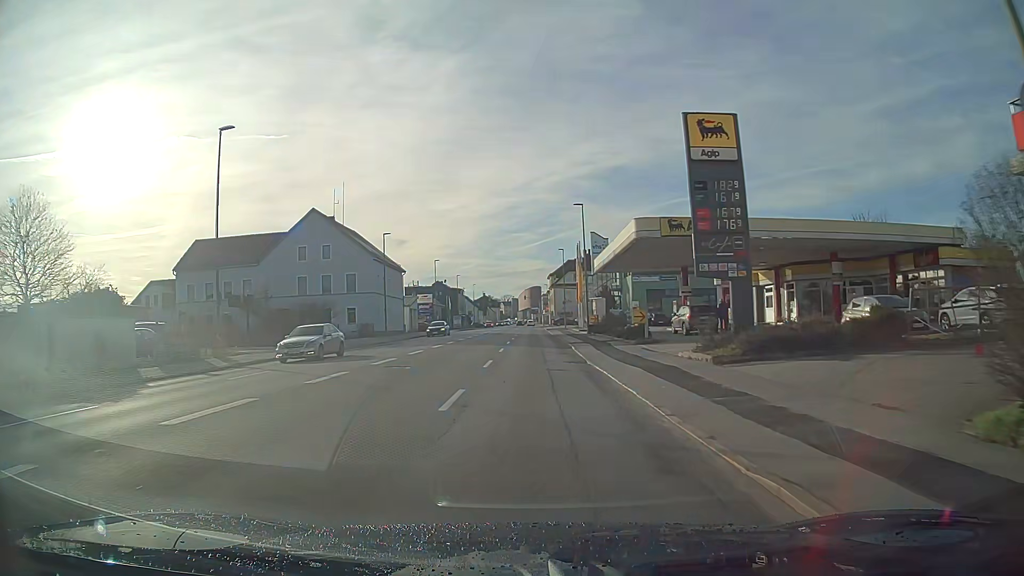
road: tertiary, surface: asphalt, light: Day
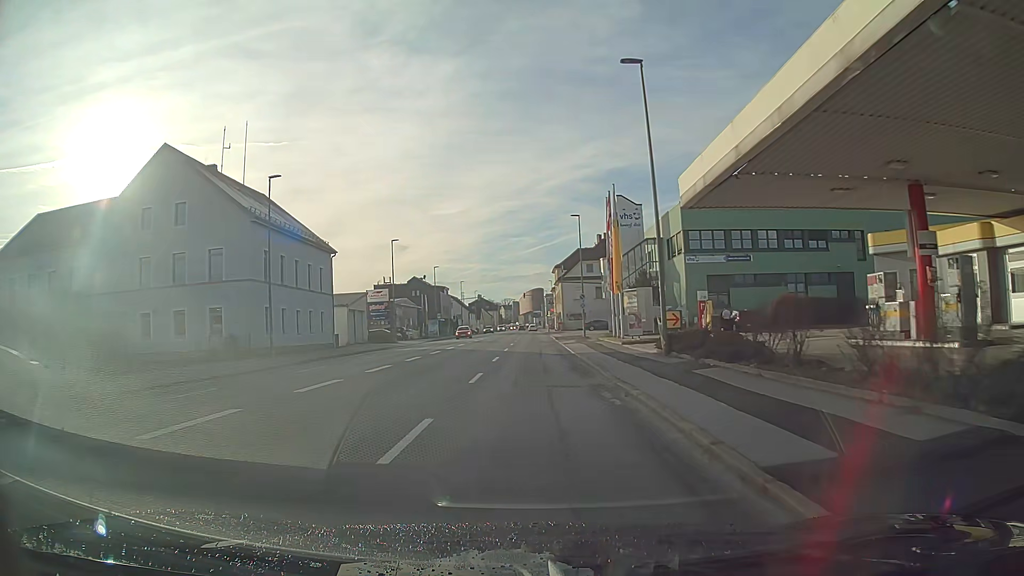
(0.0, +30.7) m; 0°
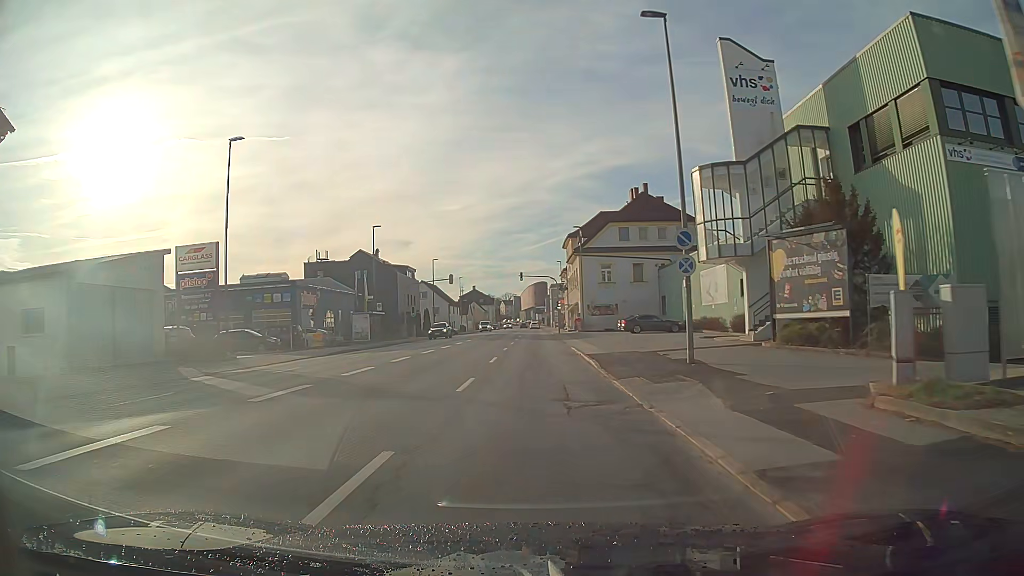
(0.0, +38.7) m; 0°
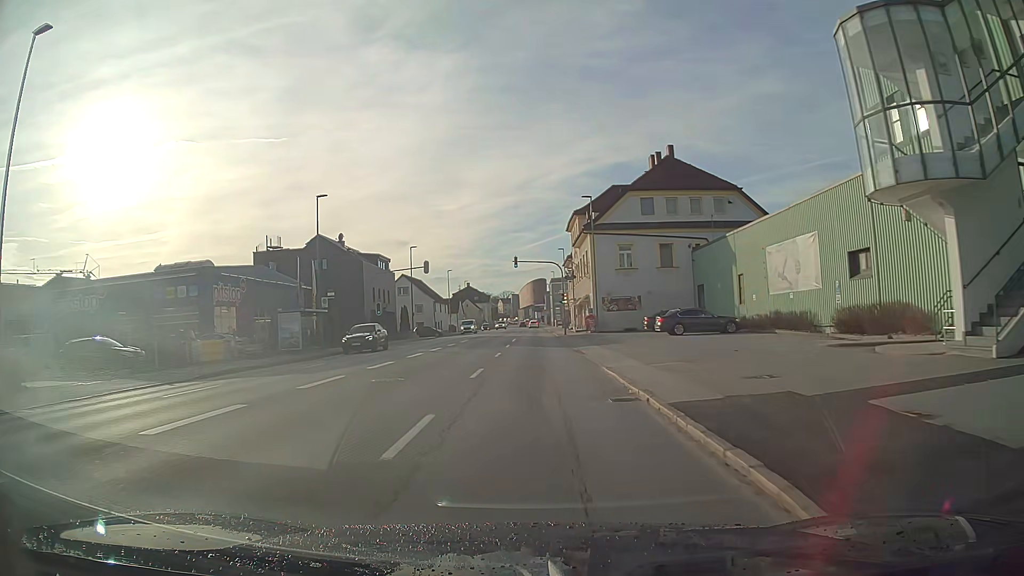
(0.0, +15.4) m; 0°
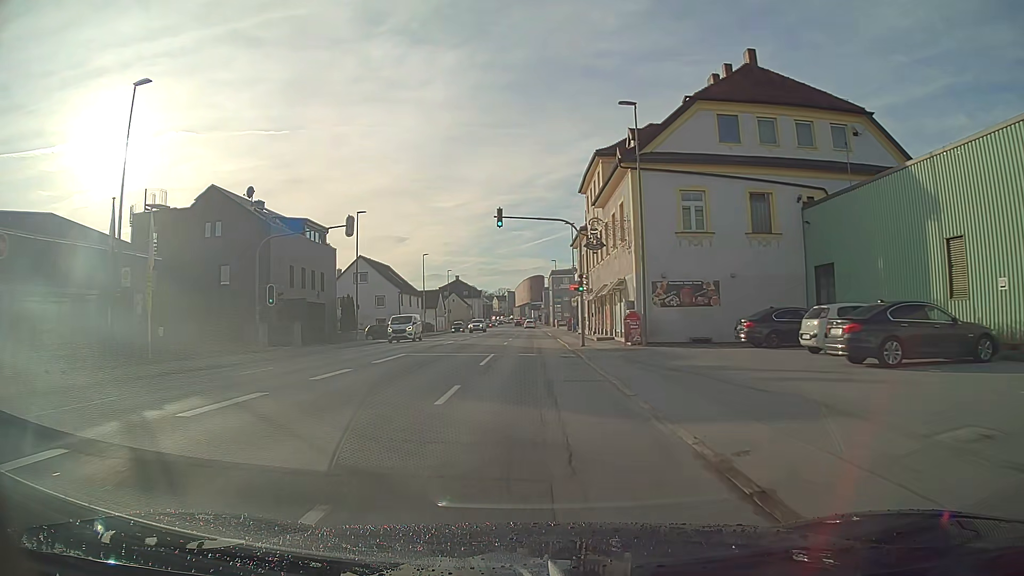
(+0.1, +23.0) m; +1°
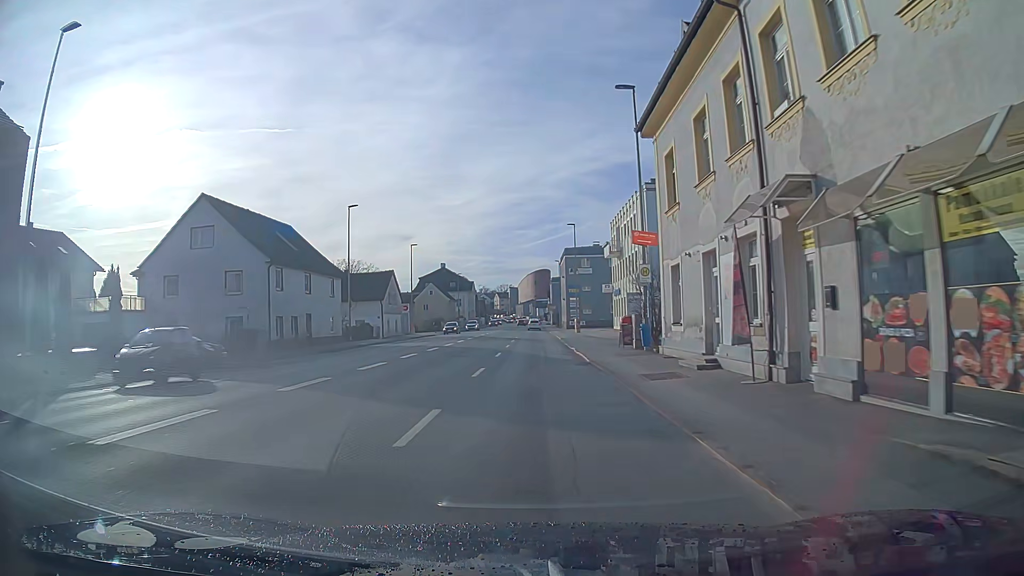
(-0.2, +38.5) m; 0°
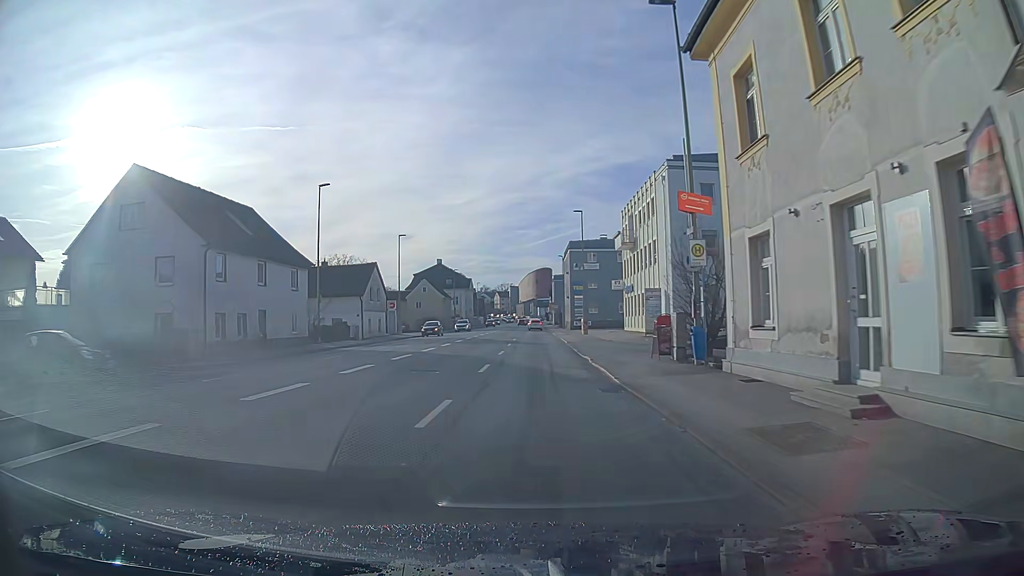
(0.0, +7.8) m; 0°
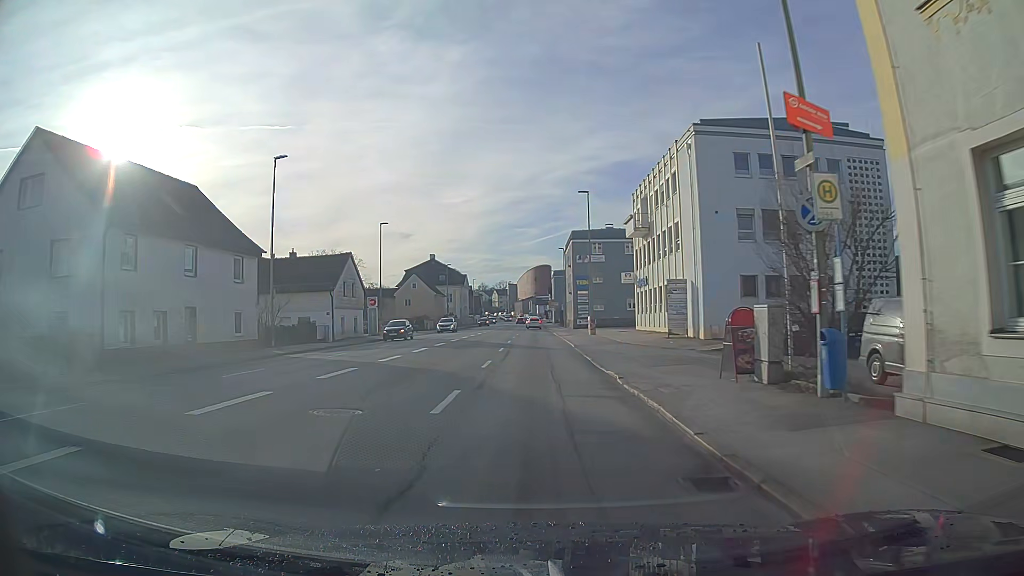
(0.0, +7.9) m; 0°
